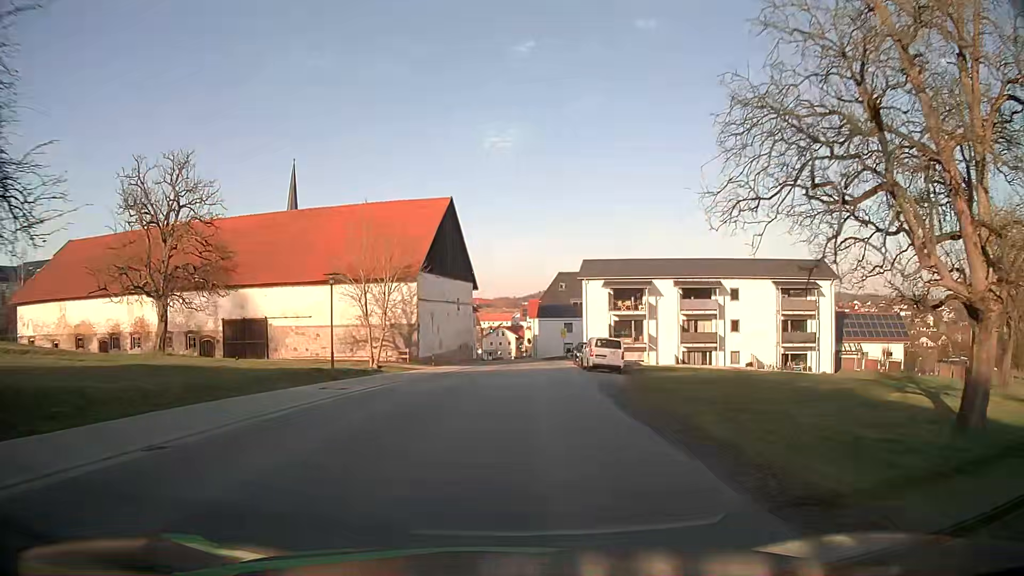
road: tertiary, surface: asphalt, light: Day
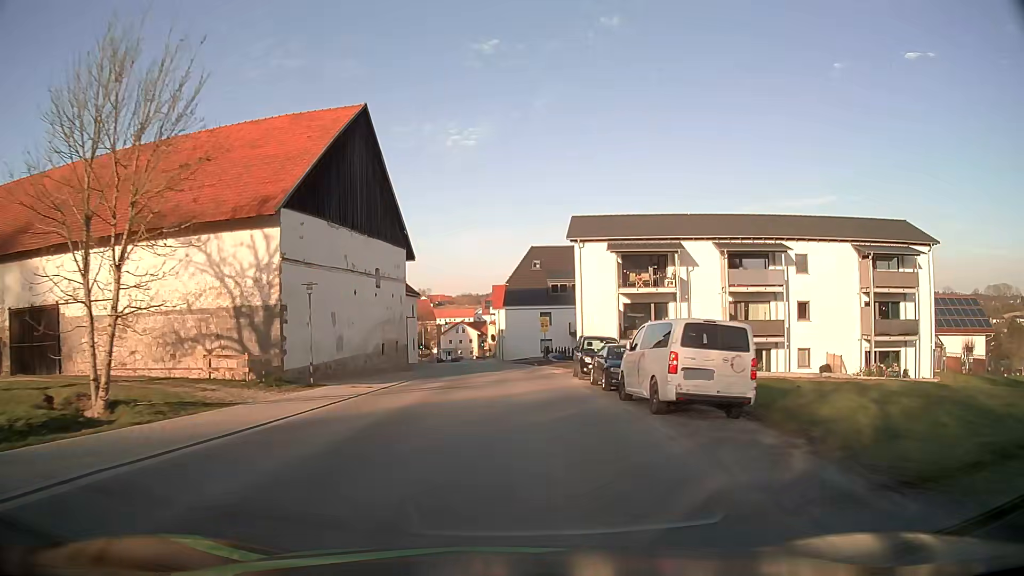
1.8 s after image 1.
(+0.6, +23.1) m; +3°
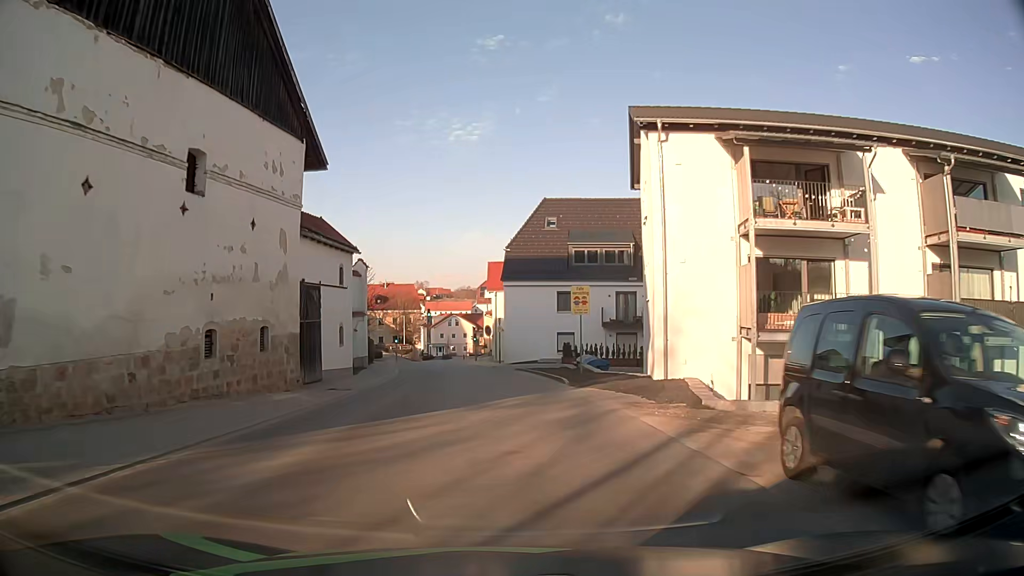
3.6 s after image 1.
(0.0, +22.7) m; 0°
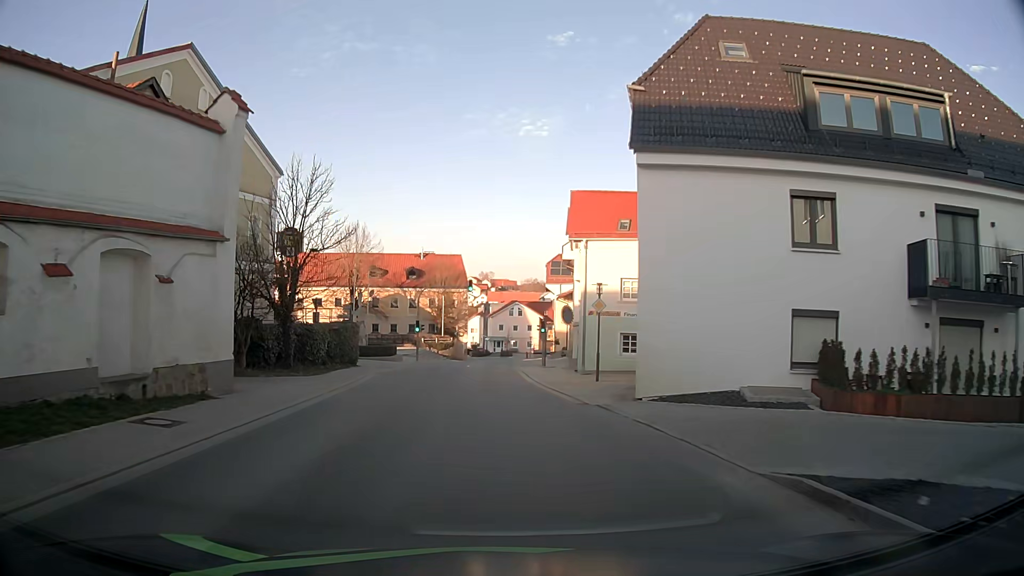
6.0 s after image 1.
(-1.6, +29.7) m; -6°
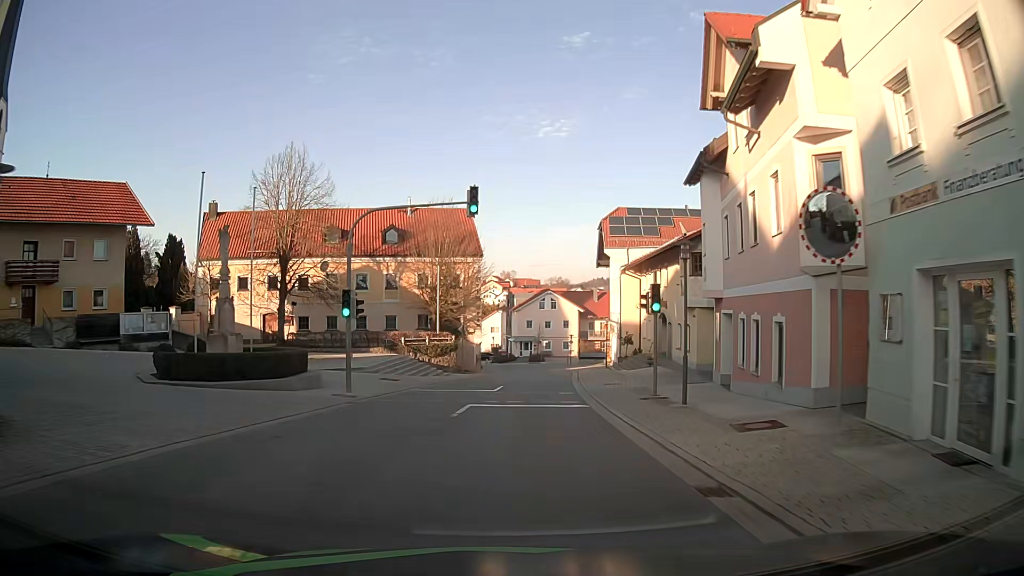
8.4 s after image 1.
(-1.2, +29.6) m; -3°
